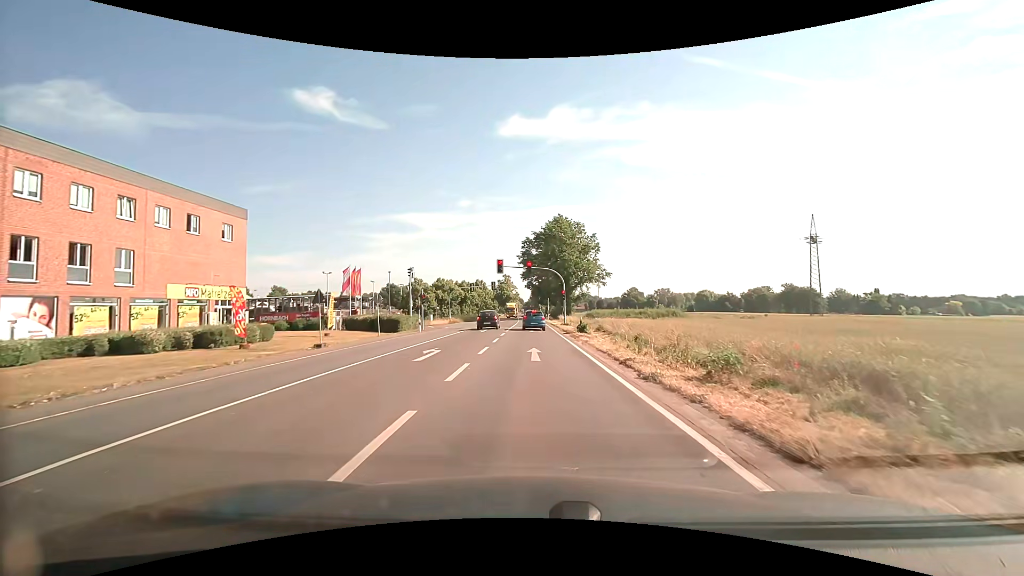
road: secondary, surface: asphalt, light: Day
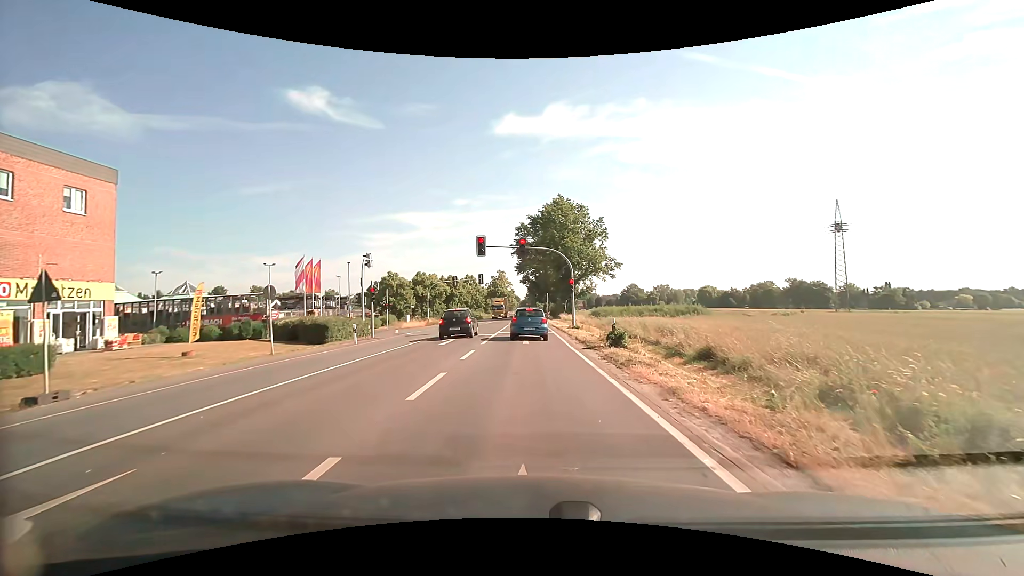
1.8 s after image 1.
(0.0, +13.8) m; 0°
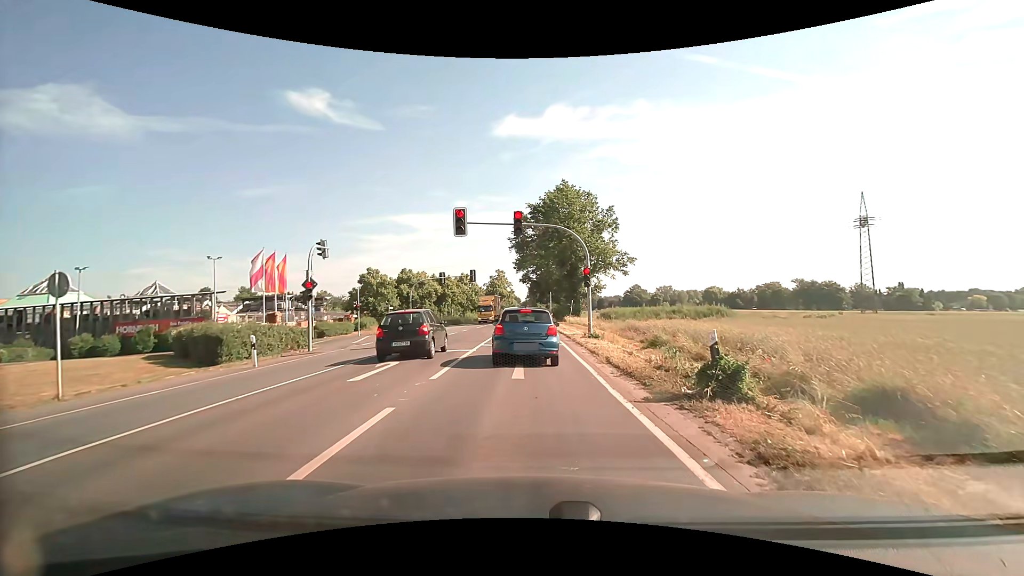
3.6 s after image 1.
(0.0, +9.4) m; 0°
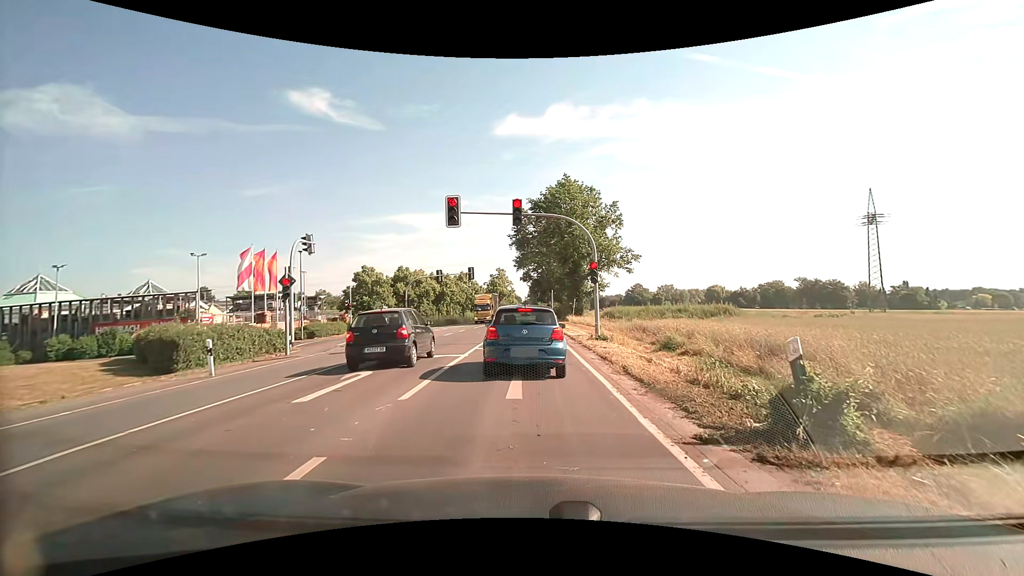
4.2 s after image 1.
(0.0, +2.3) m; 0°
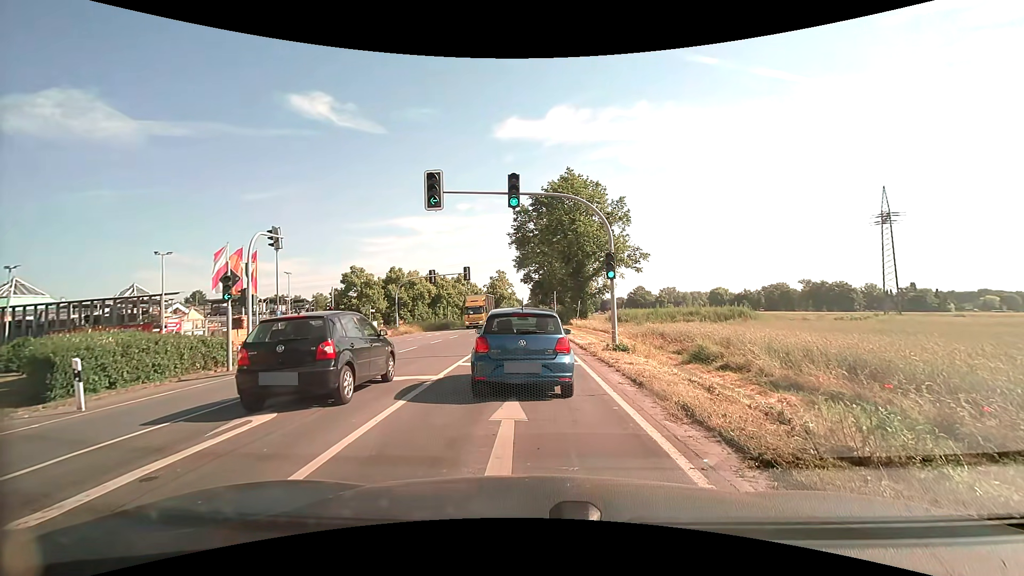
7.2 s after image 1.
(0.0, +4.0) m; 0°
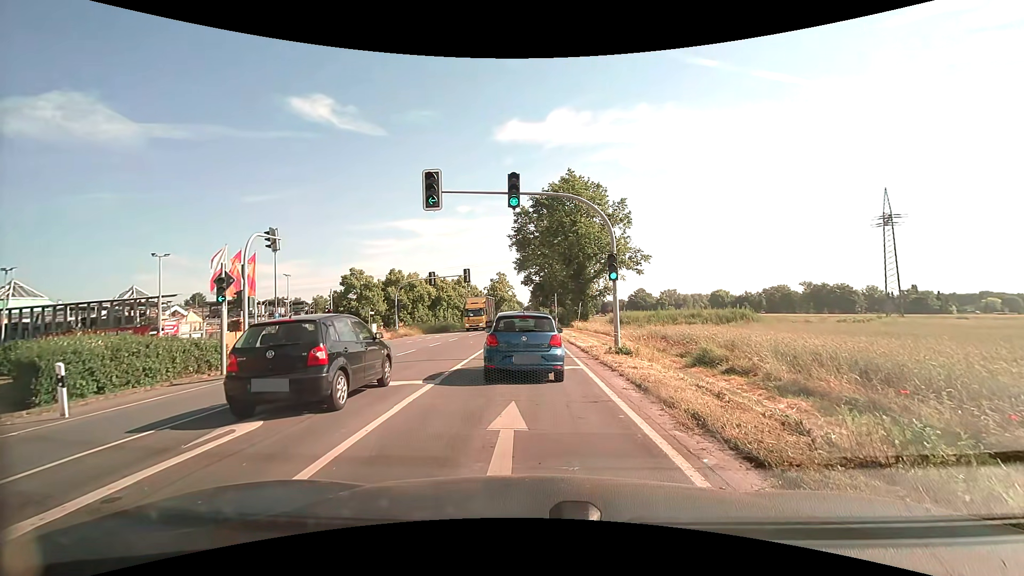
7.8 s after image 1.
(0.0, +0.4) m; 0°
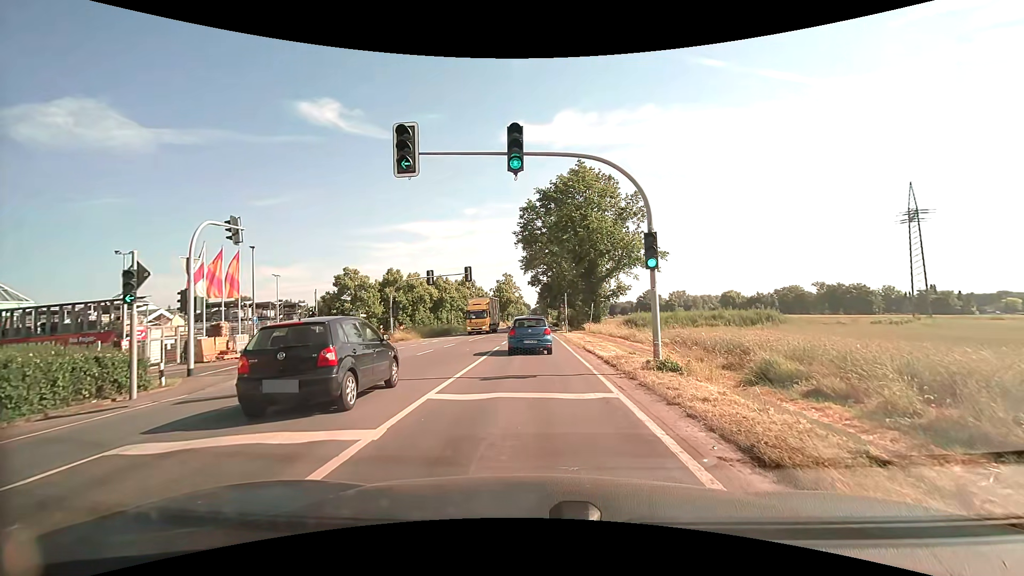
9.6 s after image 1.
(-0.1, +4.7) m; -1°
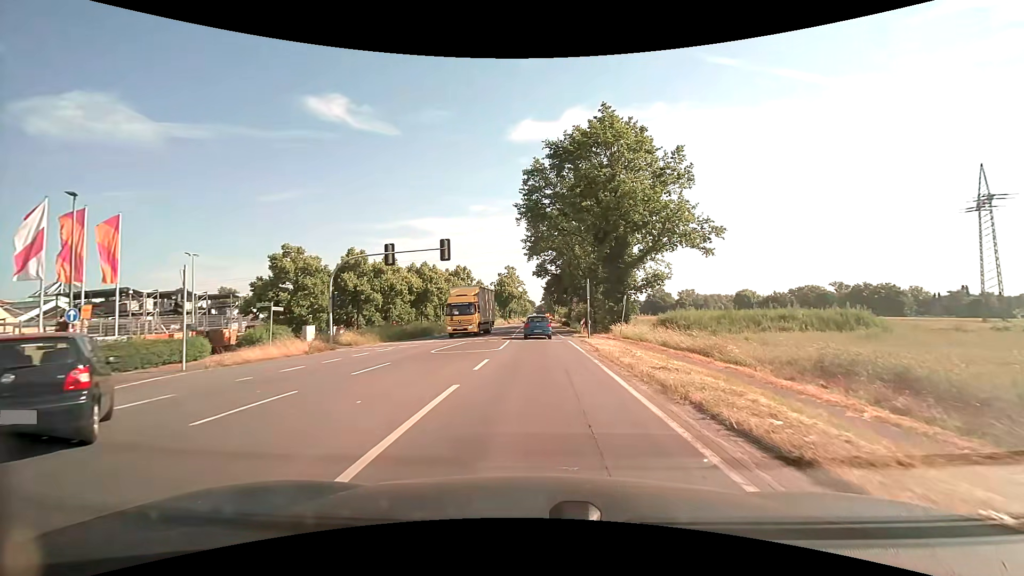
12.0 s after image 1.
(-0.2, +15.0) m; -1°
(0, +10) (0, +20) (0, +30) (0, +40) (0, +50) (0, +60) (0, +70) (0, +80) (0, +90) (0, +100) m
